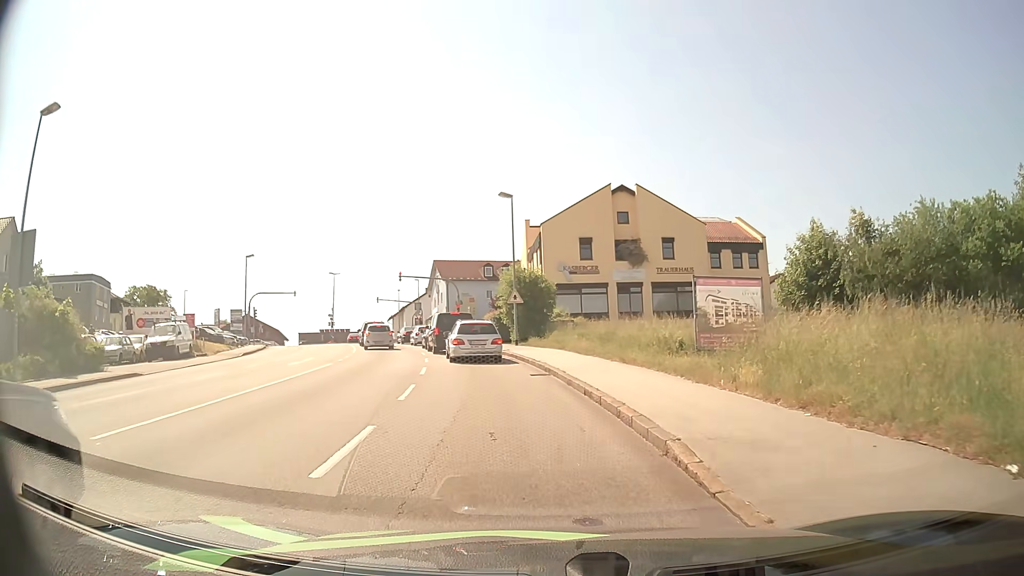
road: tertiary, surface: asphalt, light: Day
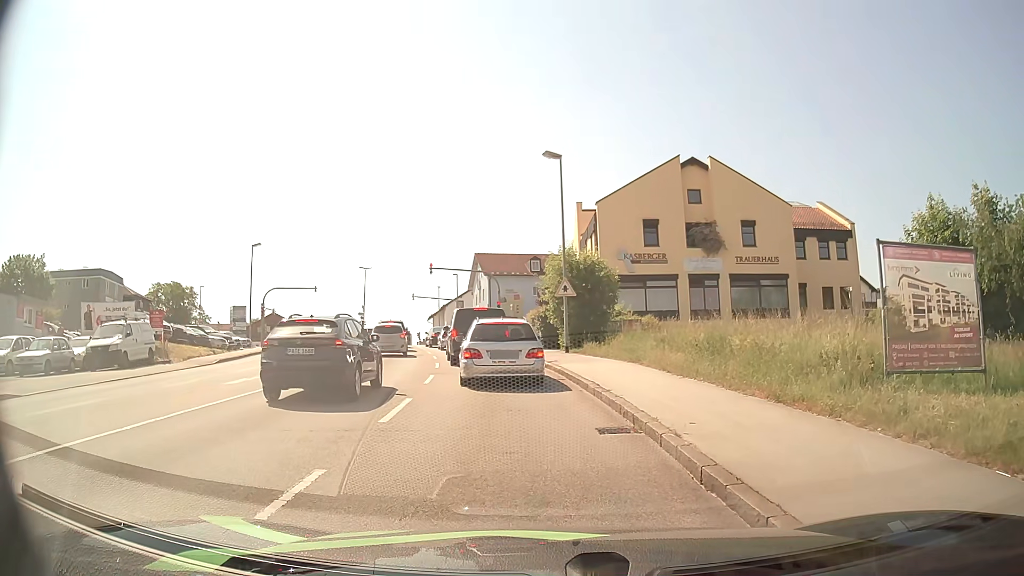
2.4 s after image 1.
(-0.3, +8.5) m; -4°
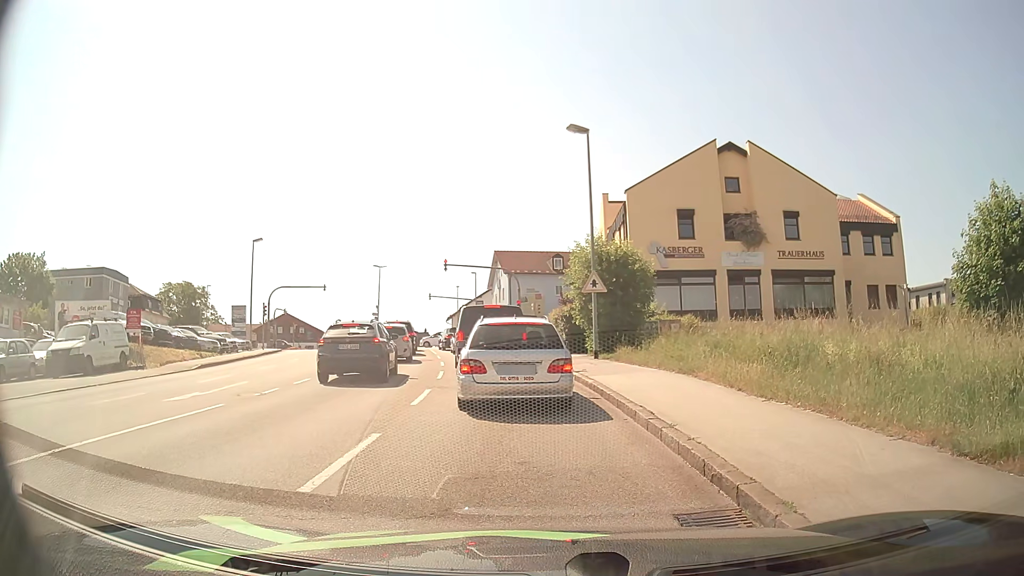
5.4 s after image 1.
(-0.1, +3.7) m; -2°
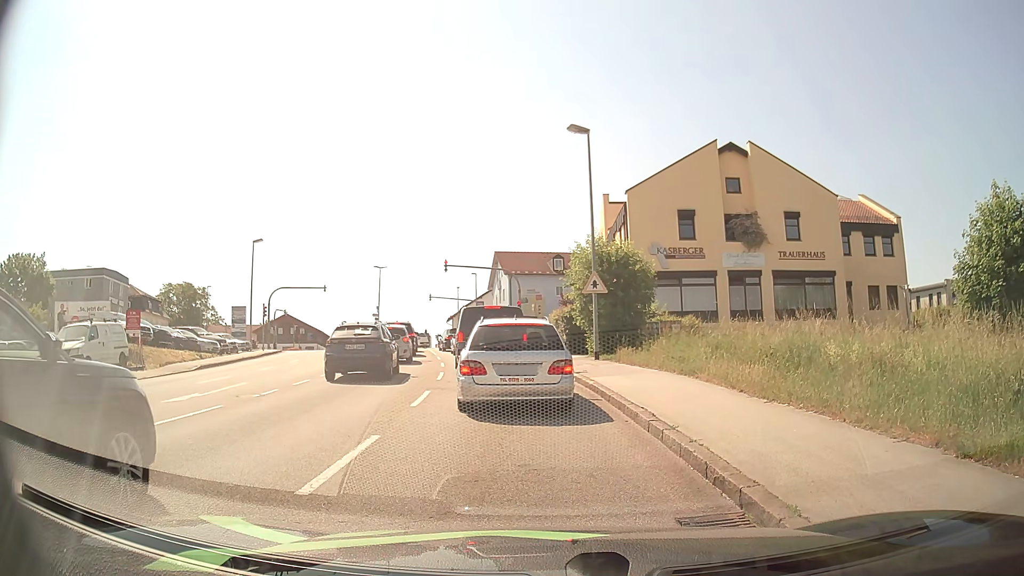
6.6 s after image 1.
(0.0, +0.1) m; 0°
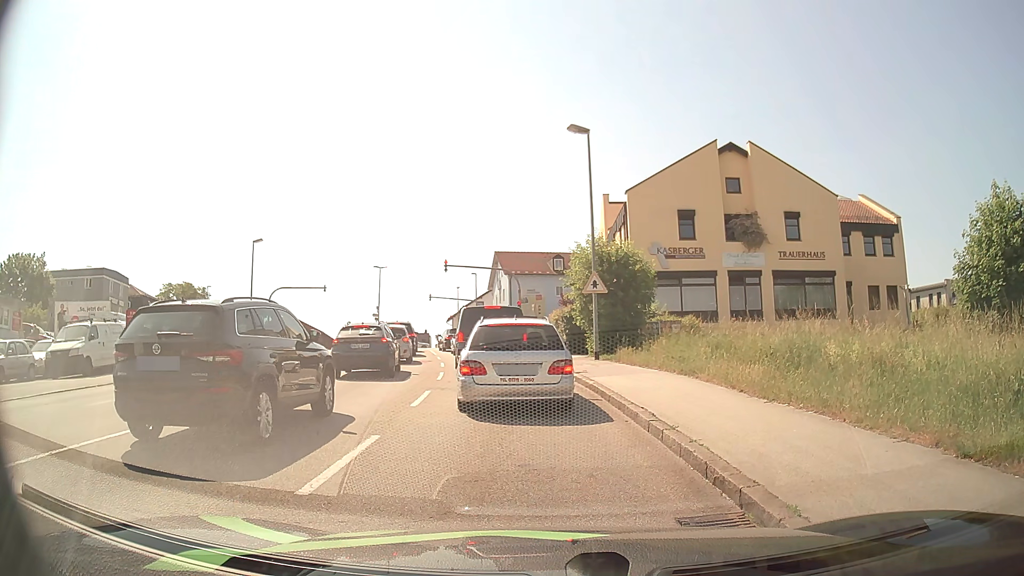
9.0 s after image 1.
(0.0, 0.0) m; 0°
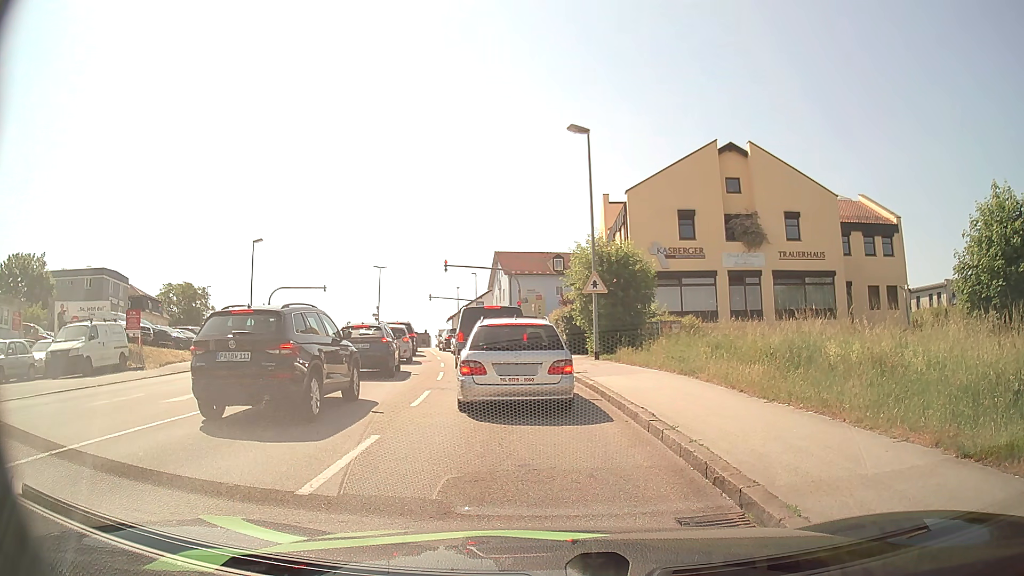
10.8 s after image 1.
(0.0, 0.0) m; 0°
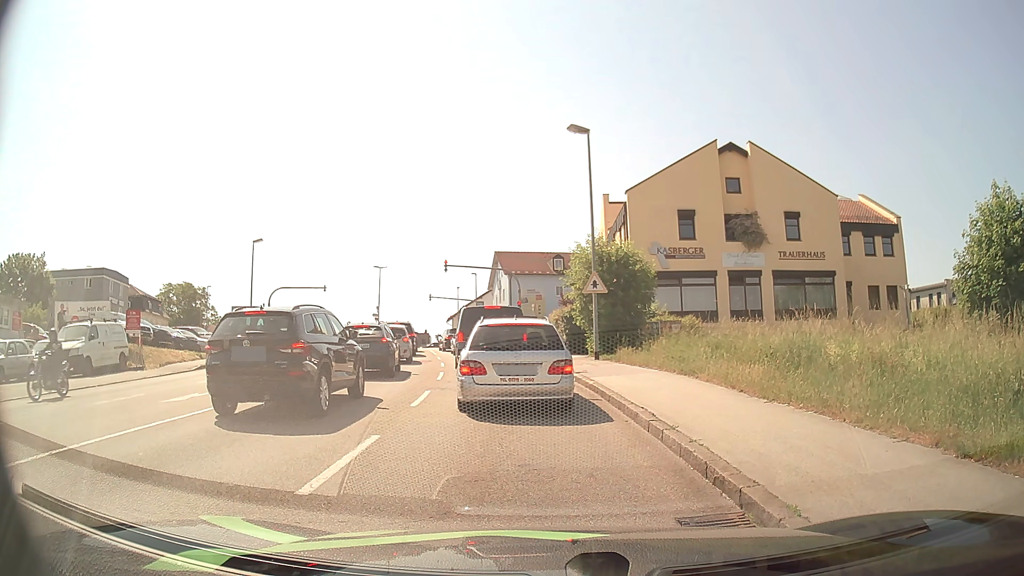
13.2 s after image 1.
(0.0, 0.0) m; 0°
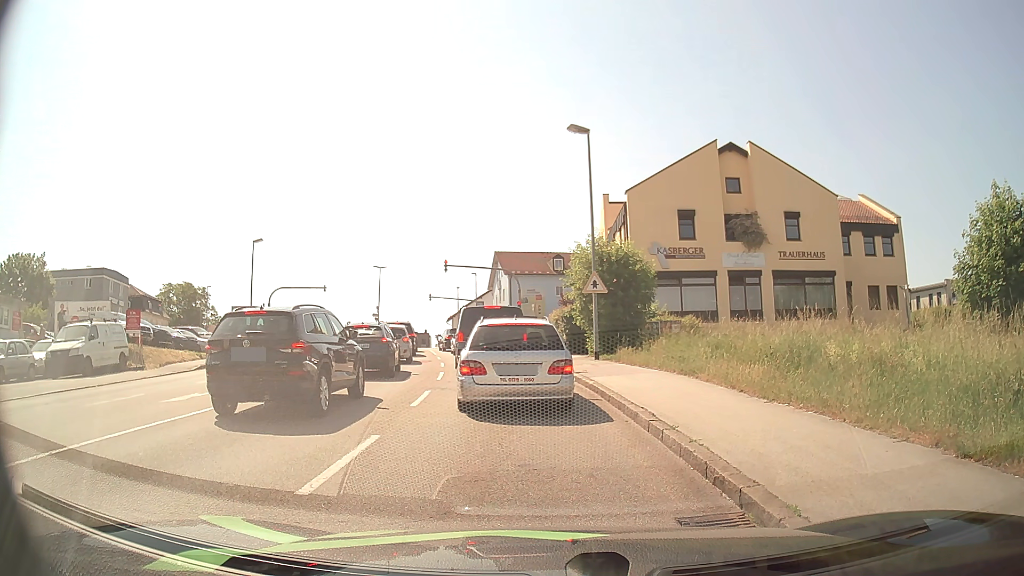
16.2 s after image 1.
(0.0, 0.0) m; 0°
